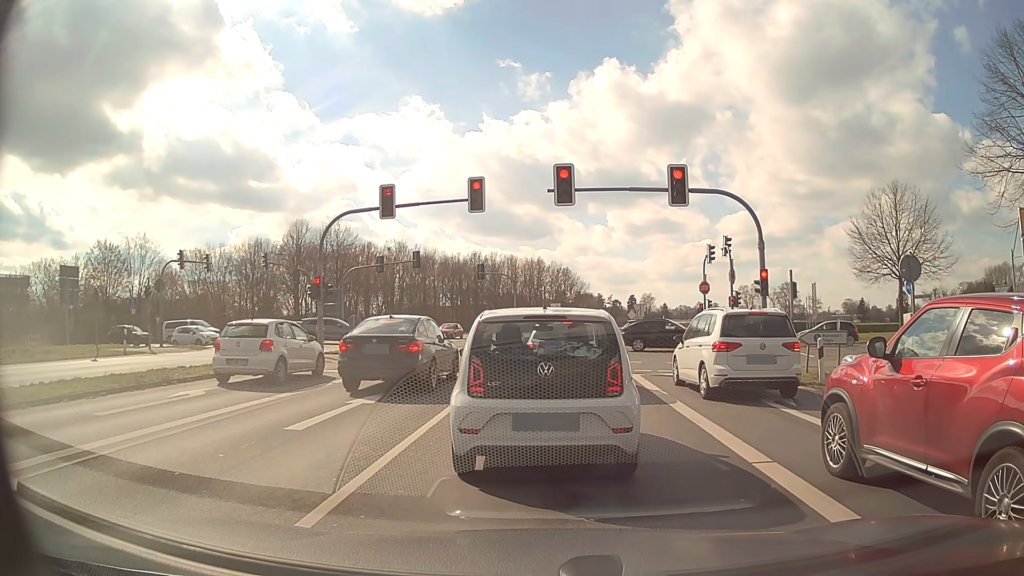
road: primary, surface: asphalt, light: Day
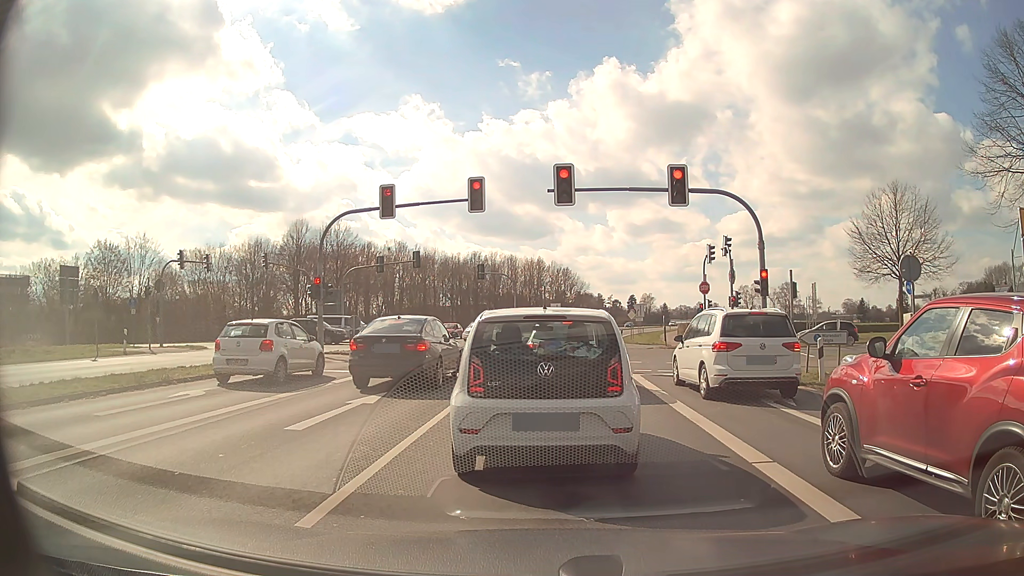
(0.0, 0.0) m; 0°
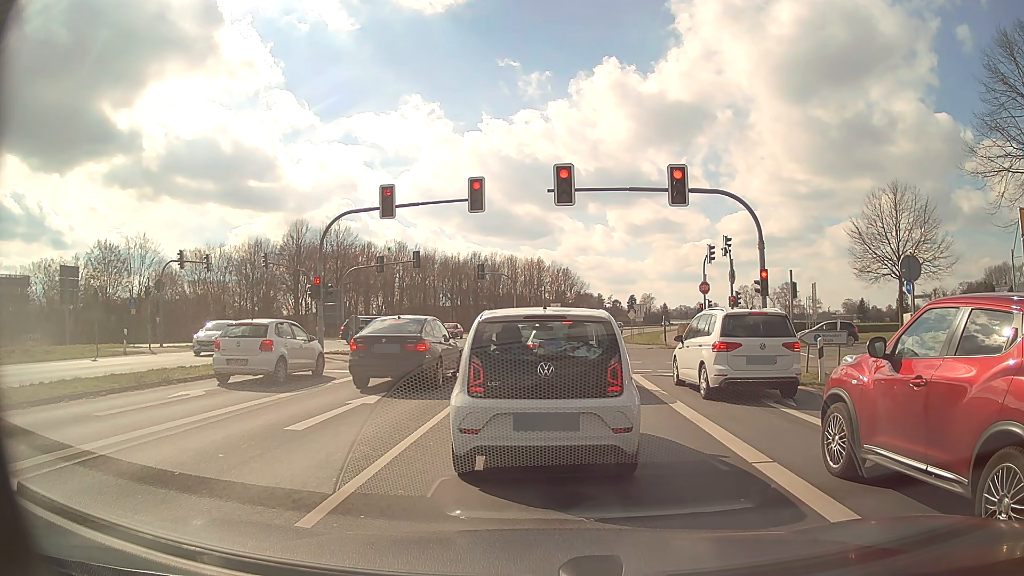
(0.0, 0.0) m; 0°
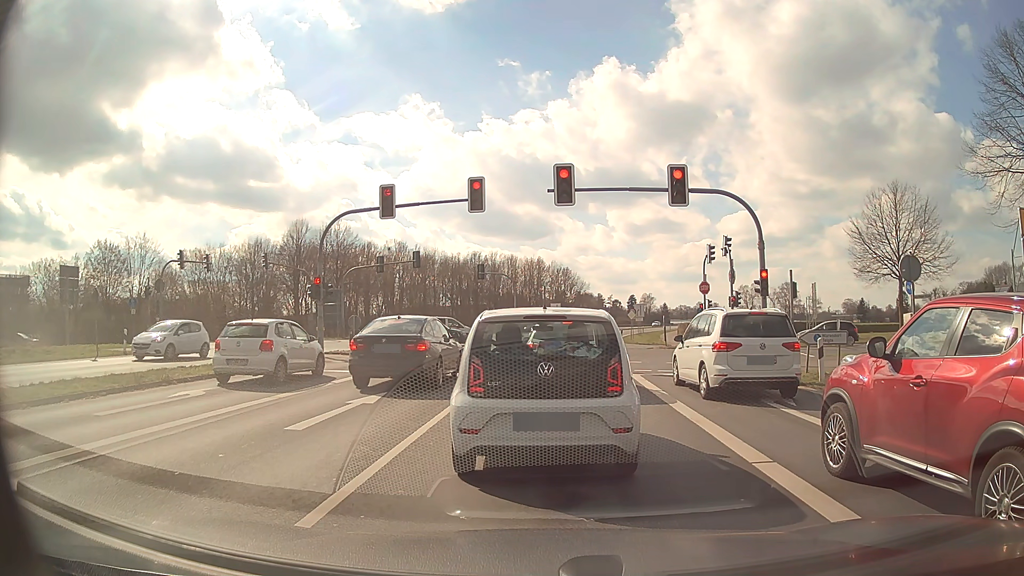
(0.0, 0.0) m; 0°
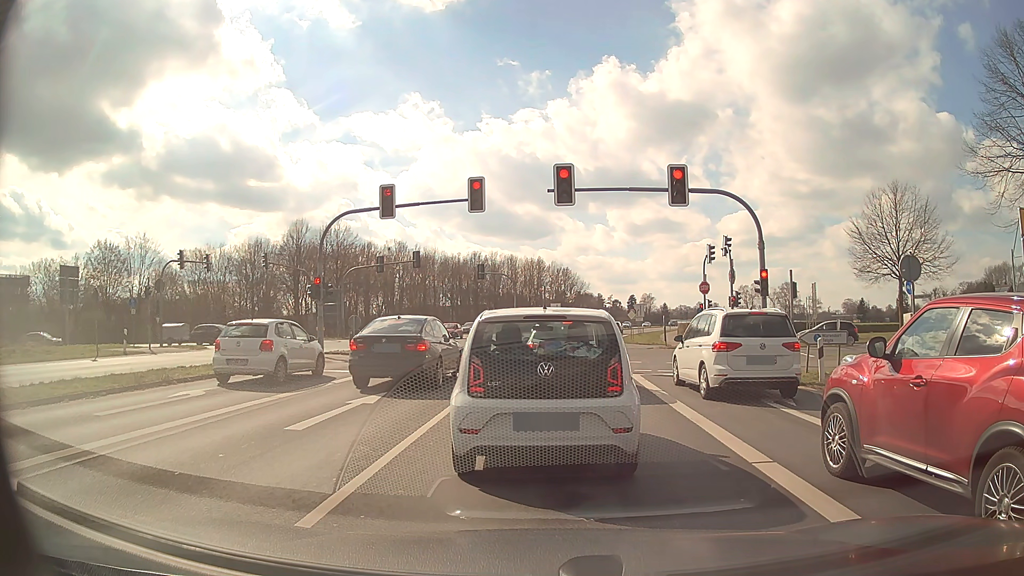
(0.0, 0.0) m; 0°
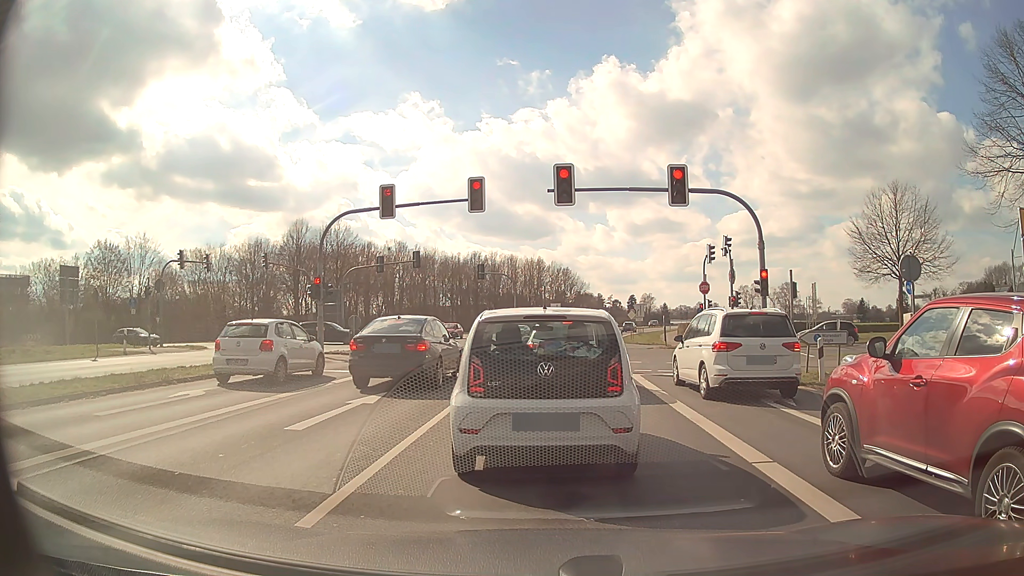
(0.0, 0.0) m; 0°
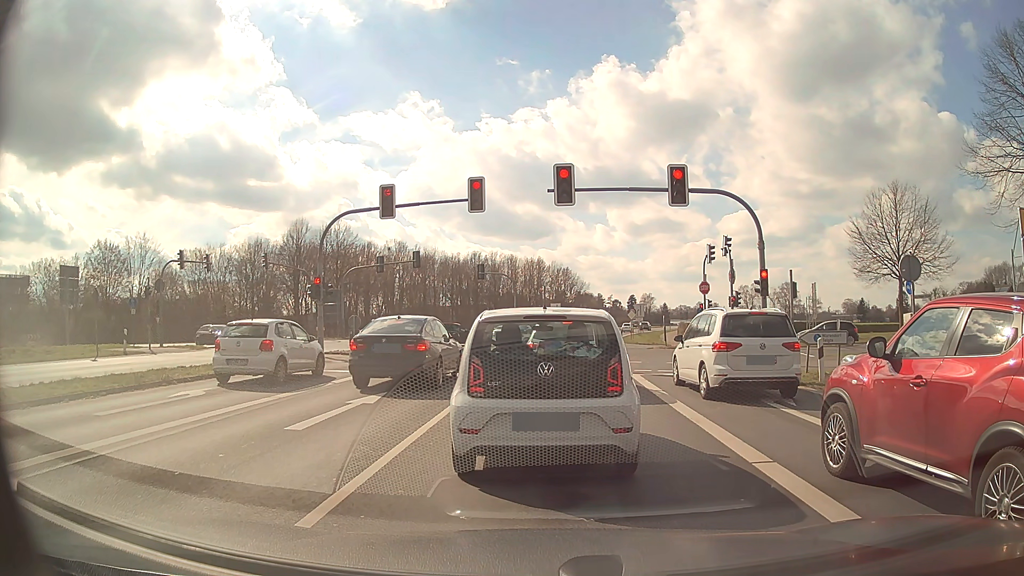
(0.0, 0.0) m; 0°
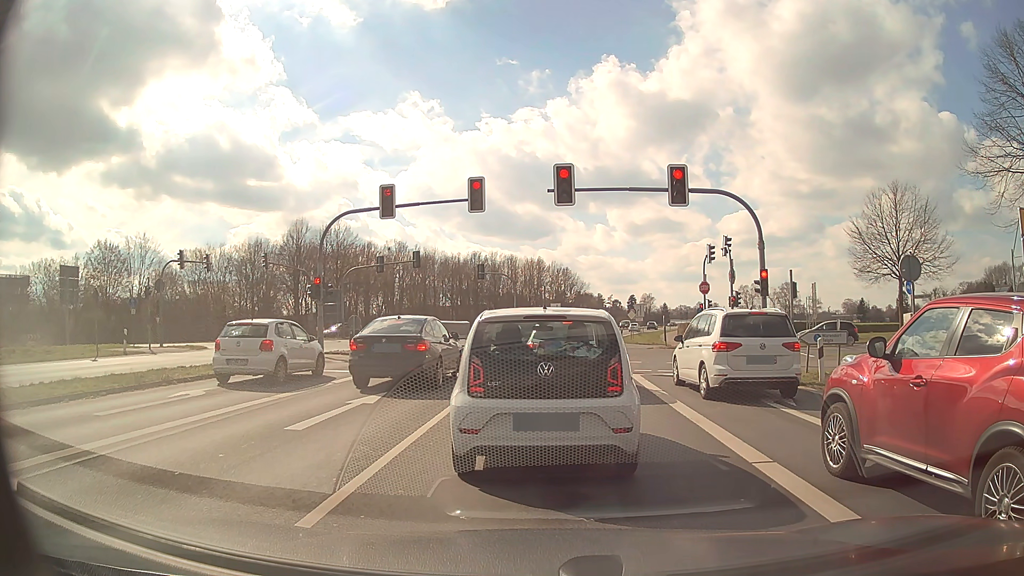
(0.0, 0.0) m; 0°
(0, +10) (0, +20) (+1, +30) (+2, +40) (+3, +50) (+4, +60) (+6, +70) (+7, +80) (+9, +89) (+12, +99) m
